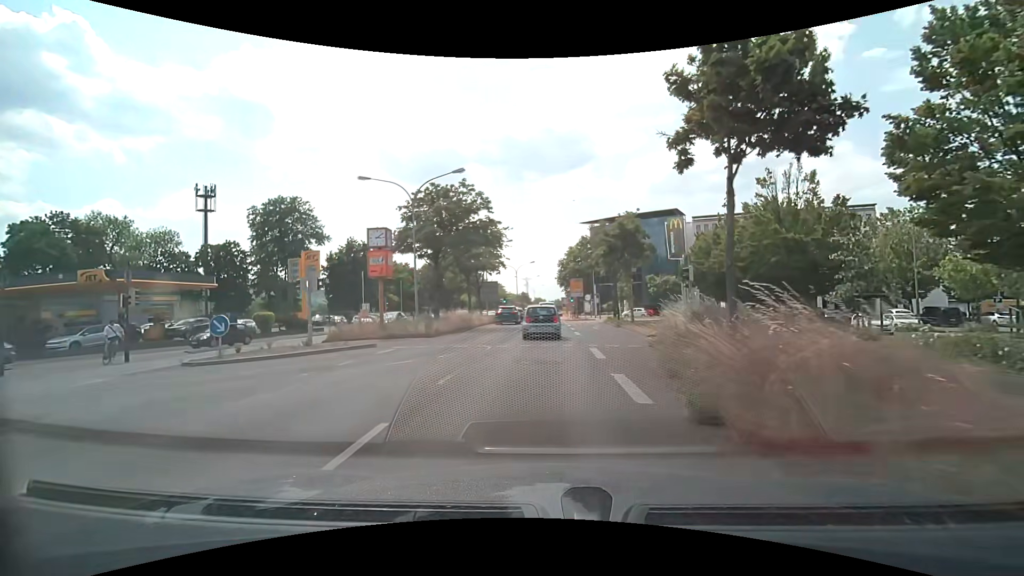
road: primary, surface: asphalt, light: Day
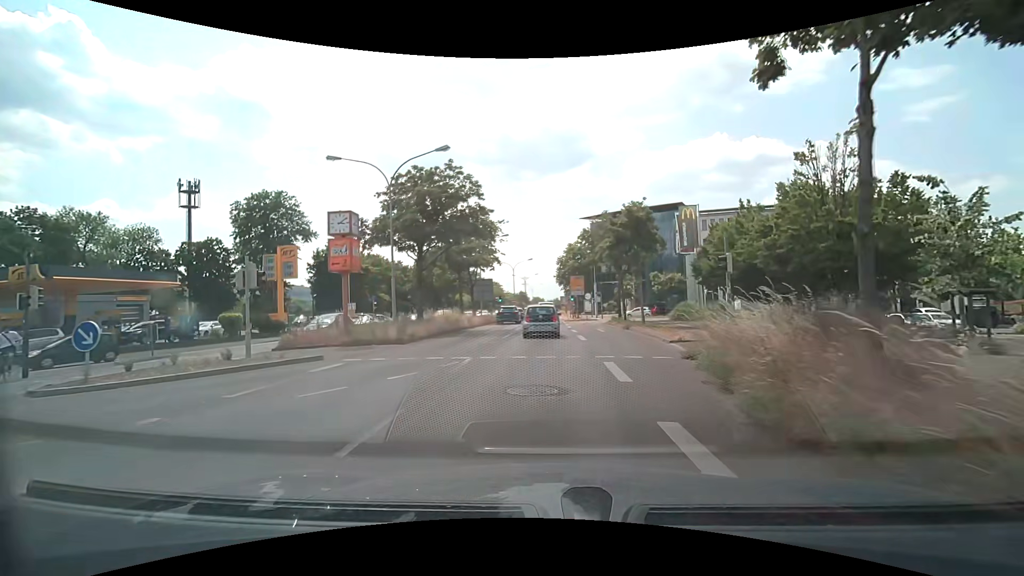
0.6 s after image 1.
(0.0, +4.2) m; 0°
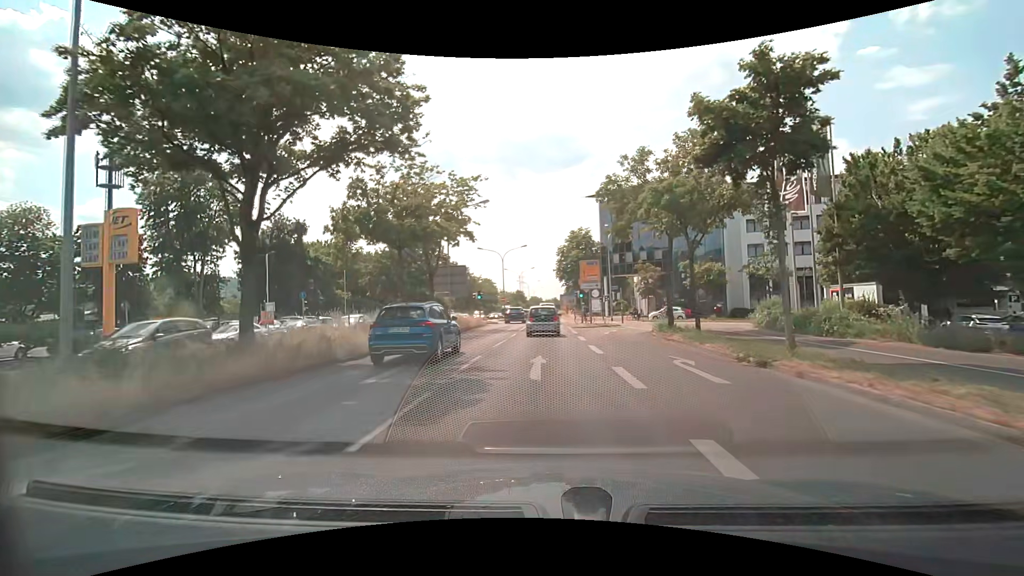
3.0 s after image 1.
(-0.1, +18.2) m; 0°
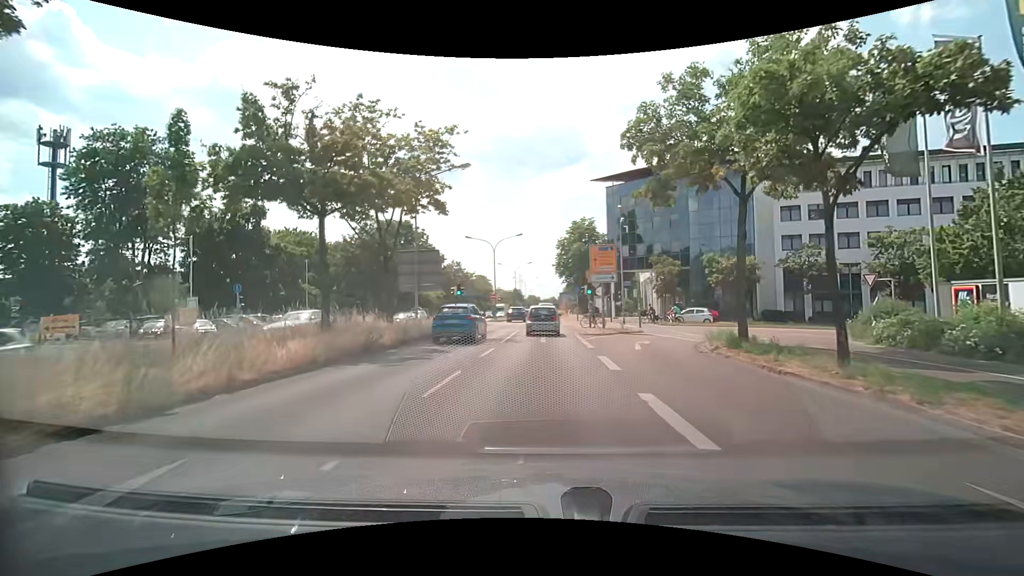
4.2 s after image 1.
(0.0, +9.5) m; 0°
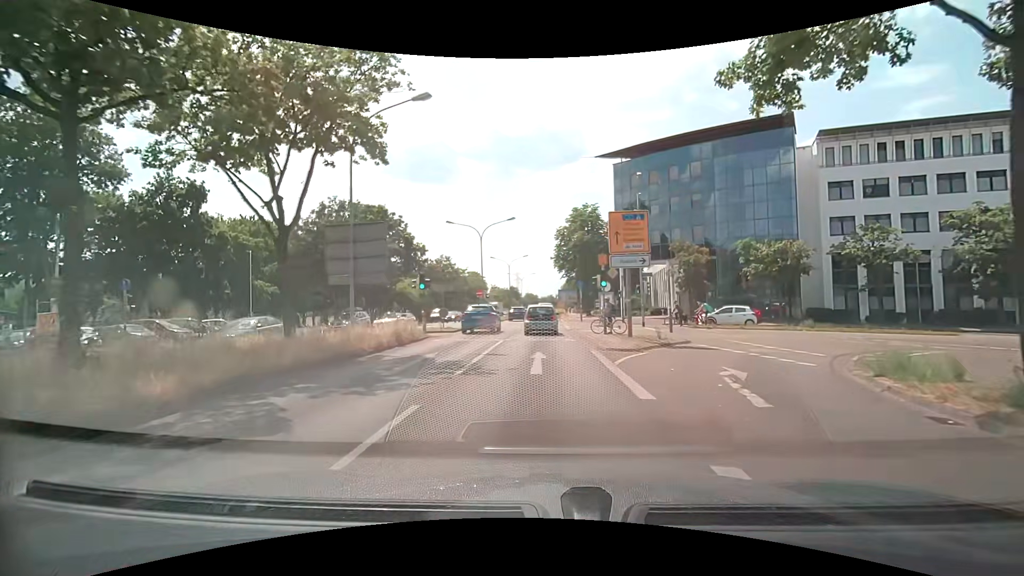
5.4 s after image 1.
(0.0, +9.6) m; 0°
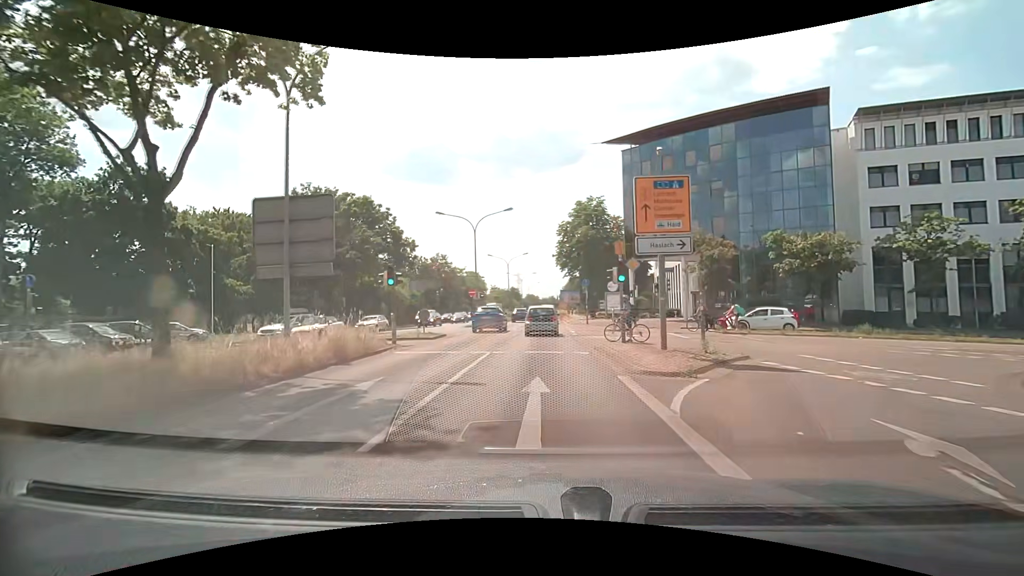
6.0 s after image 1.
(0.0, +5.3) m; -1°
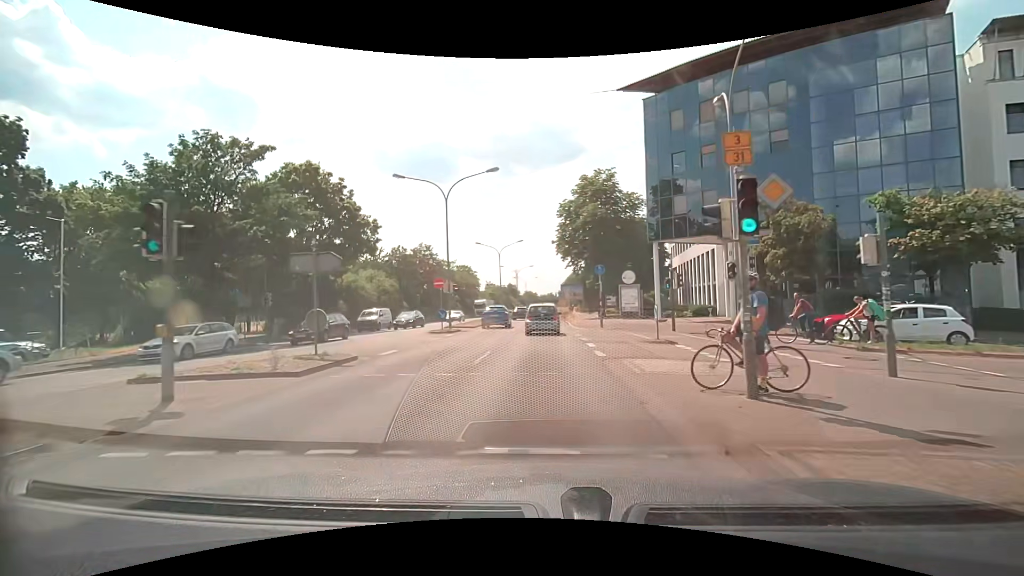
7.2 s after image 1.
(+0.2, +11.9) m; +1°
